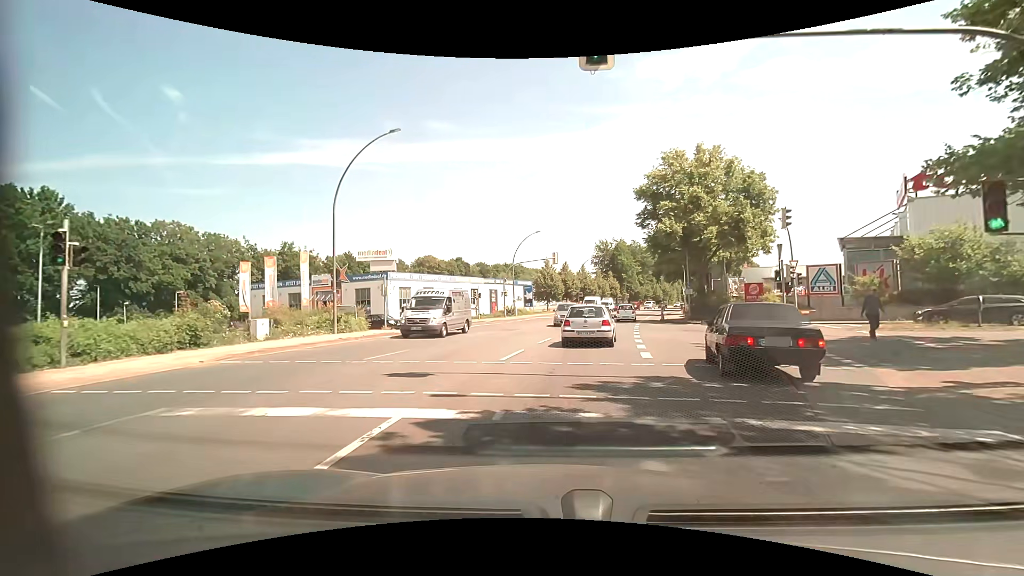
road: primary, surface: asphalt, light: Day
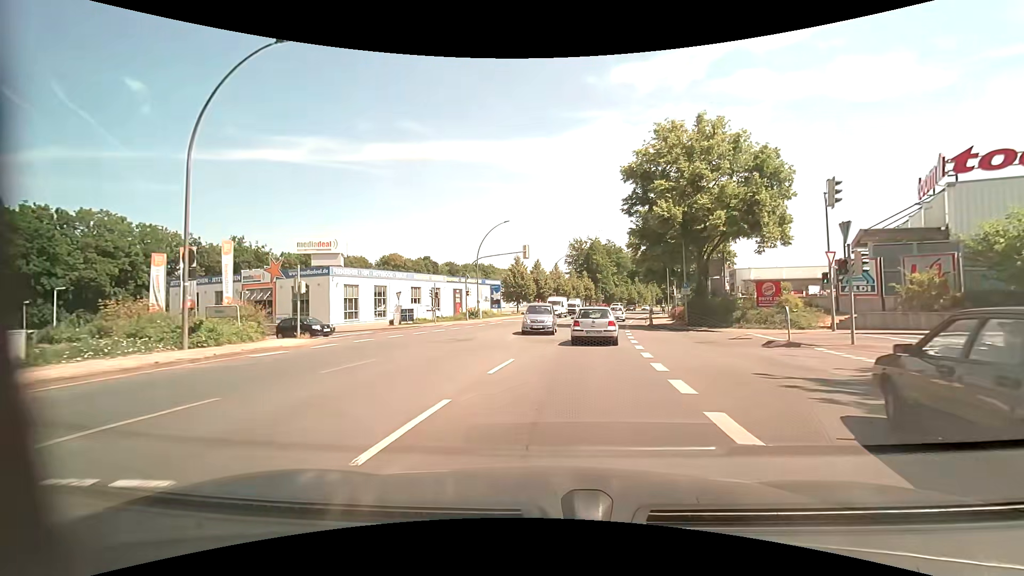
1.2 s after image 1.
(+0.3, +8.3) m; +3°
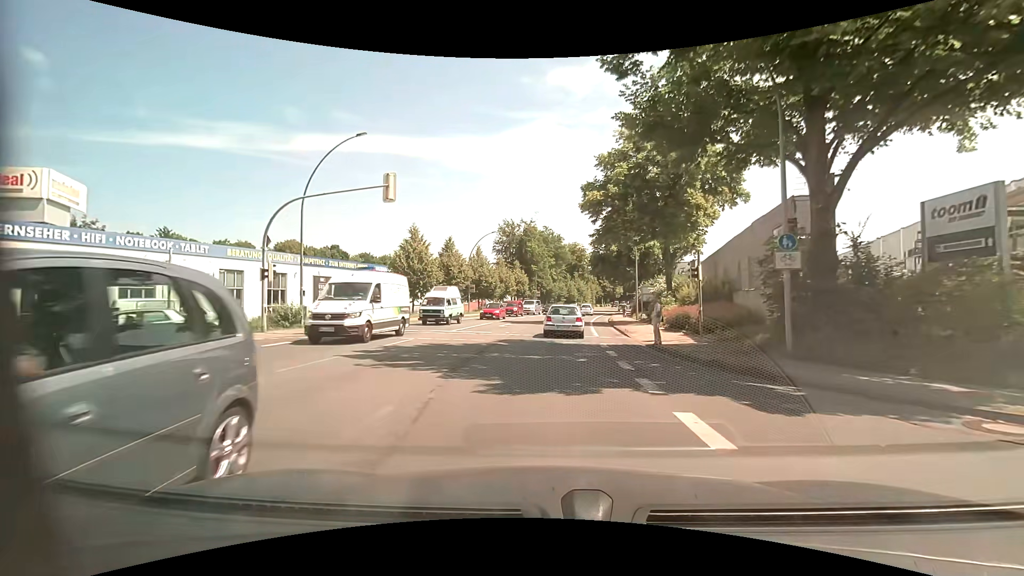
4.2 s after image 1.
(+2.5, +24.7) m; +8°
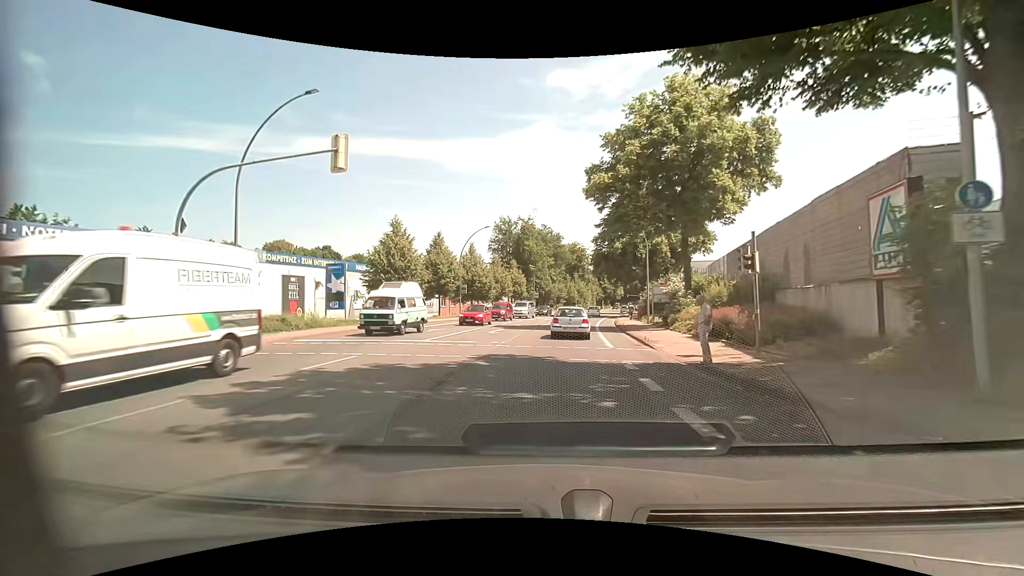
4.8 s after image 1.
(0.0, +5.5) m; 0°
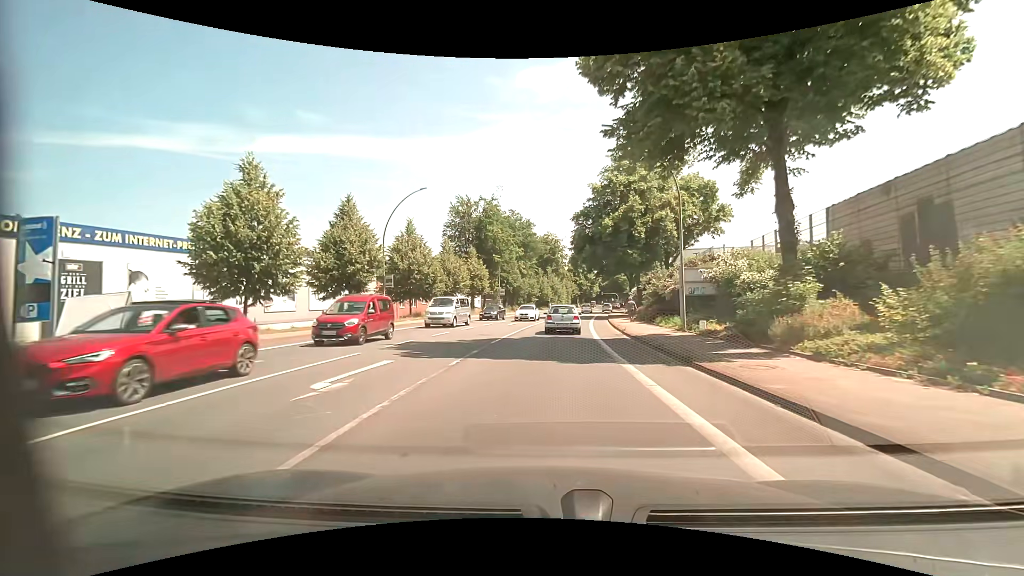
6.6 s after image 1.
(+0.4, +17.7) m; +3°
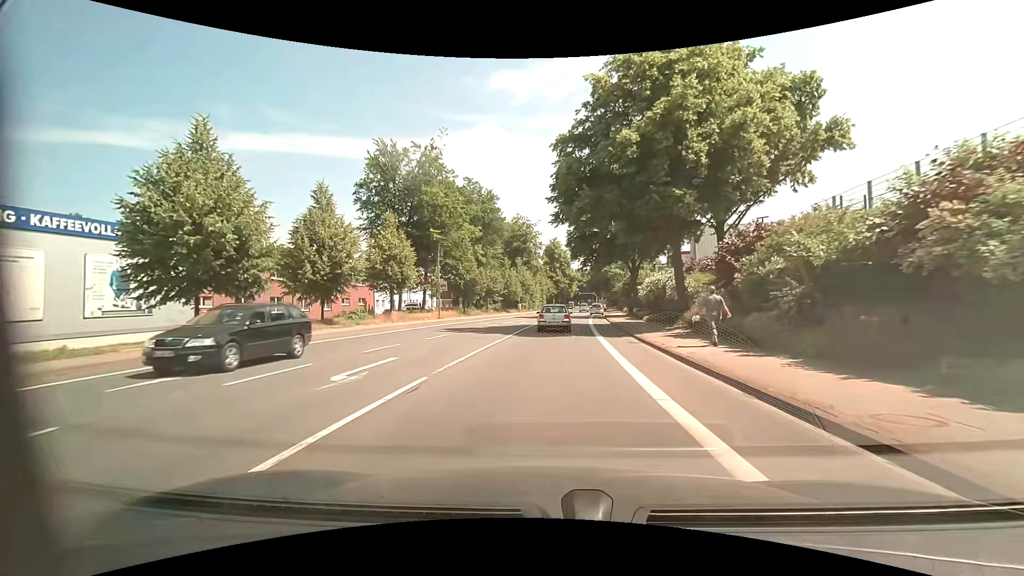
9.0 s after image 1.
(+0.8, +26.0) m; +3°
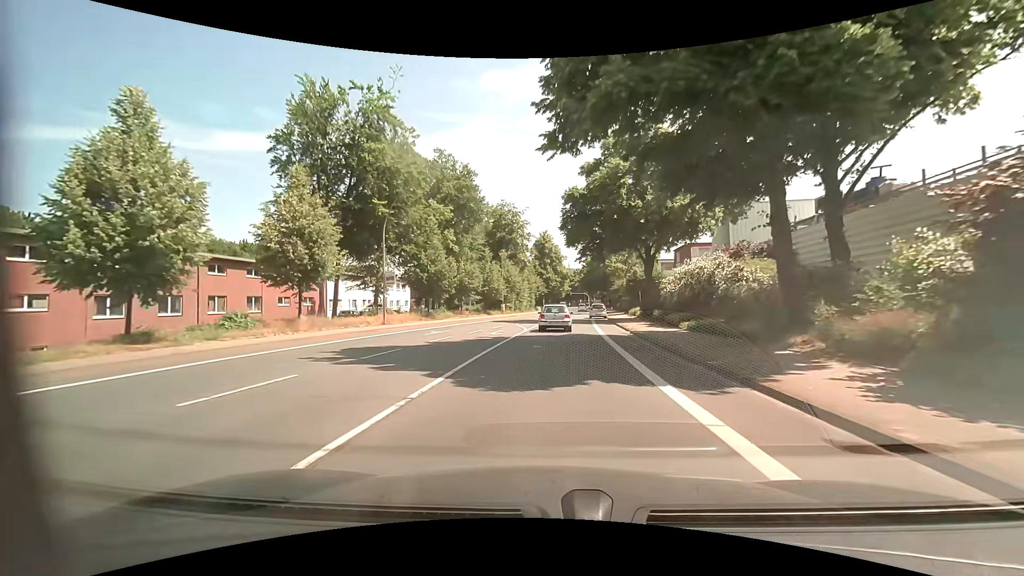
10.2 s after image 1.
(+0.2, +13.7) m; +1°
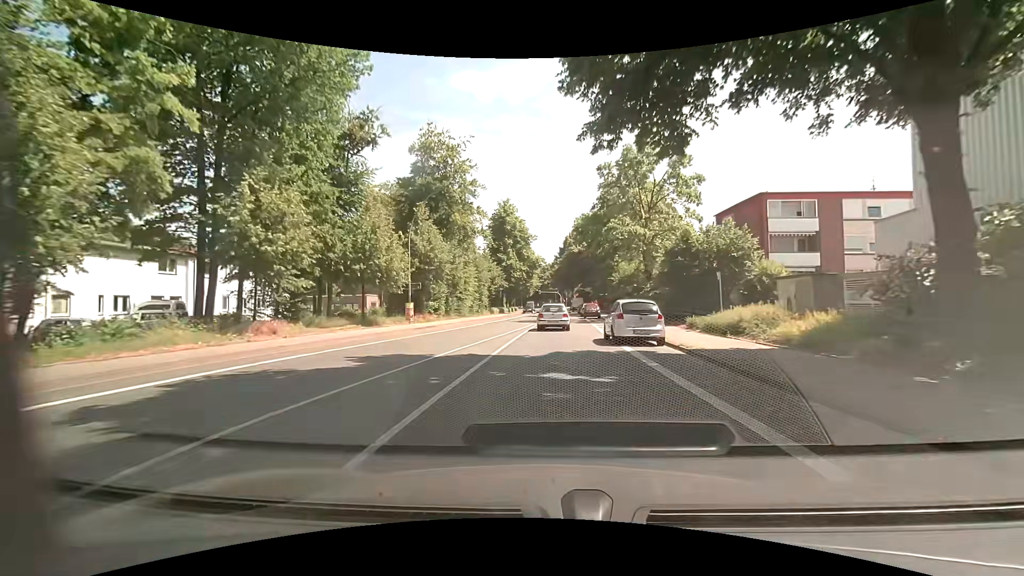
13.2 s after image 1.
(+1.1, +35.8) m; +4°
(0, +10) (0, +20) (+1, +30) (+1, +40) (+1, +50) (+2, +60) (+2, +70) (+2, +80) (+3, +90) (+3, +100) m
